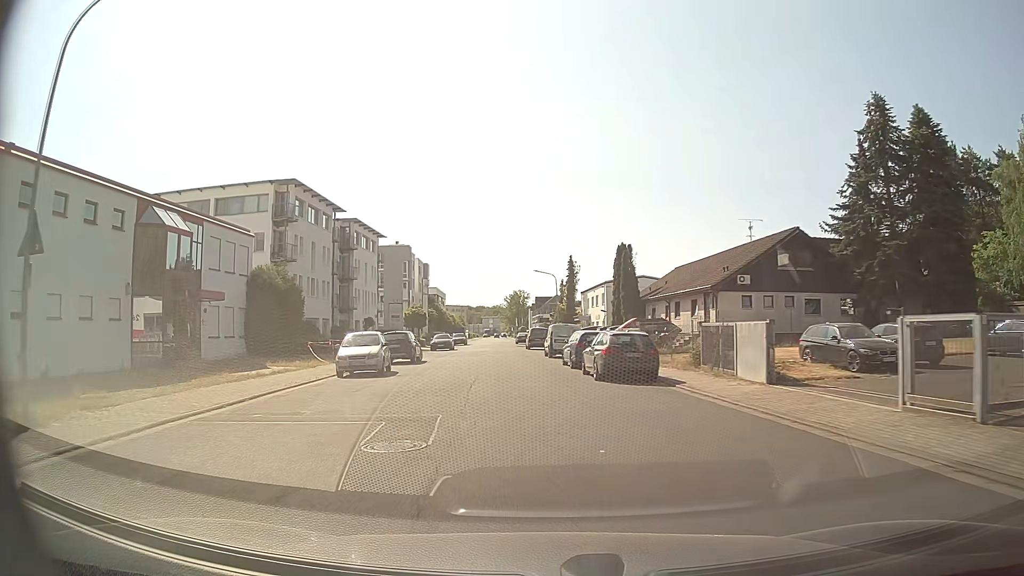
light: Day
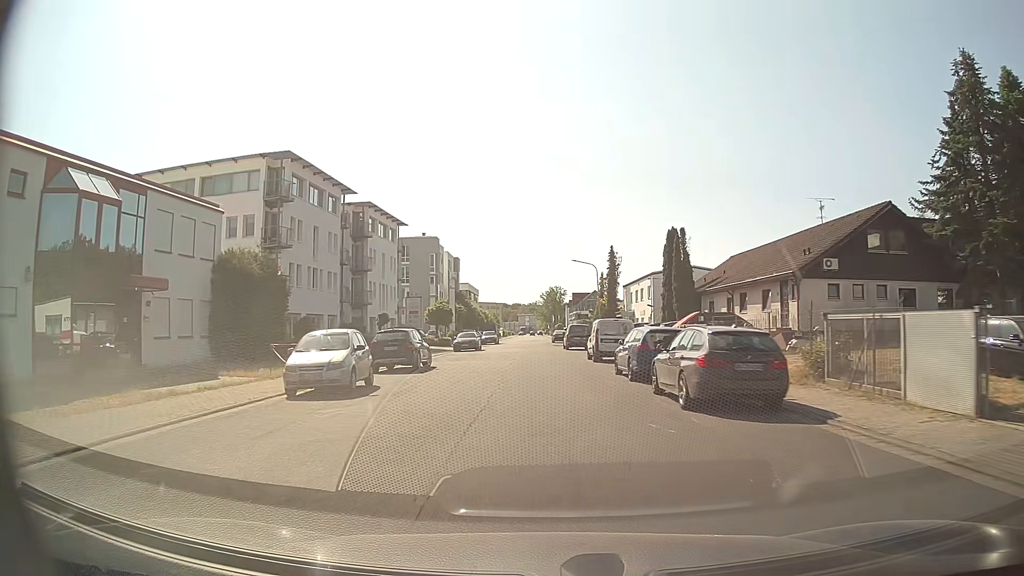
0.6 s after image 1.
(-0.2, +7.7) m; -3°
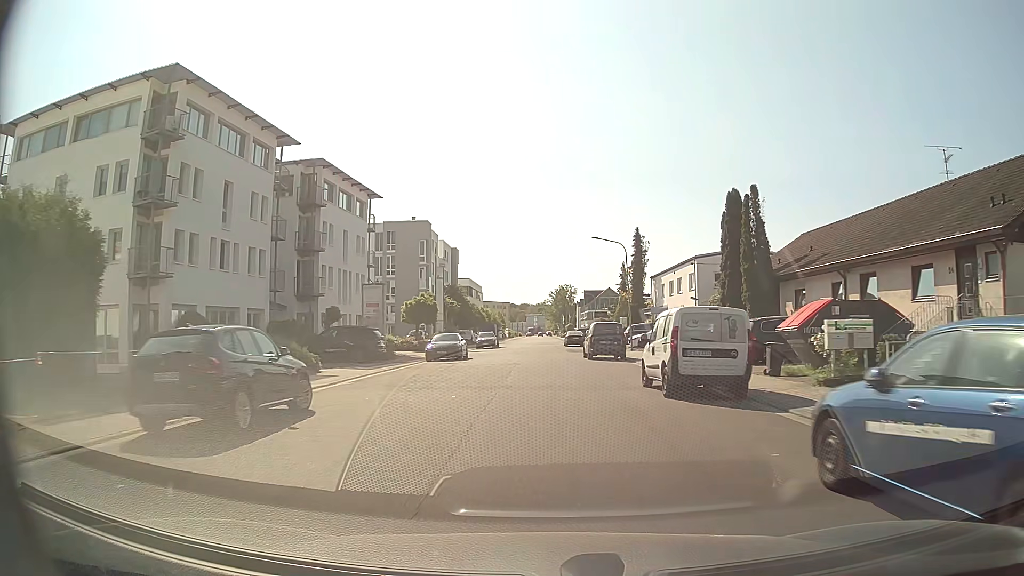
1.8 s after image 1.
(-0.2, +15.3) m; -1°
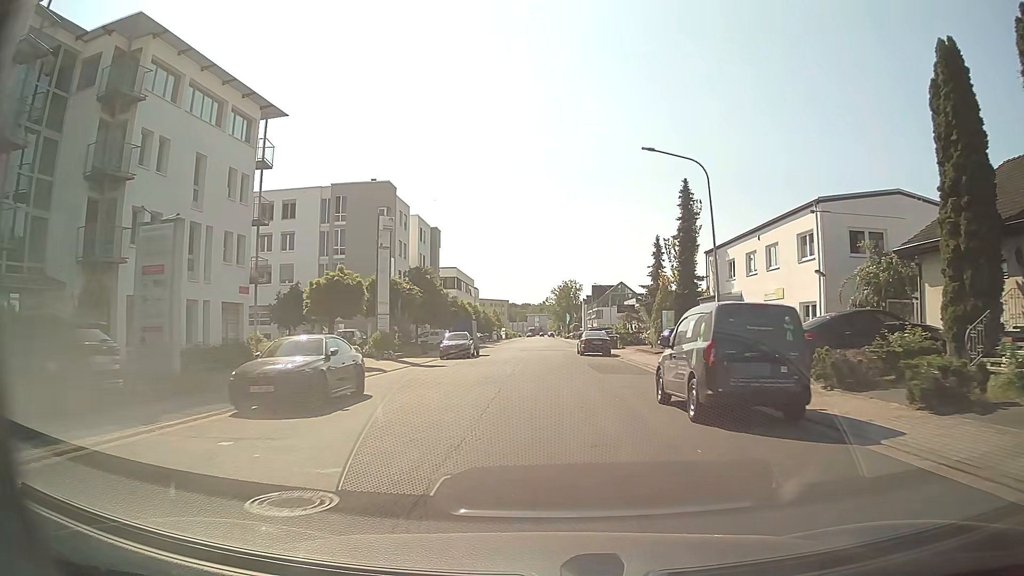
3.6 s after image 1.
(-0.1, +22.6) m; 0°
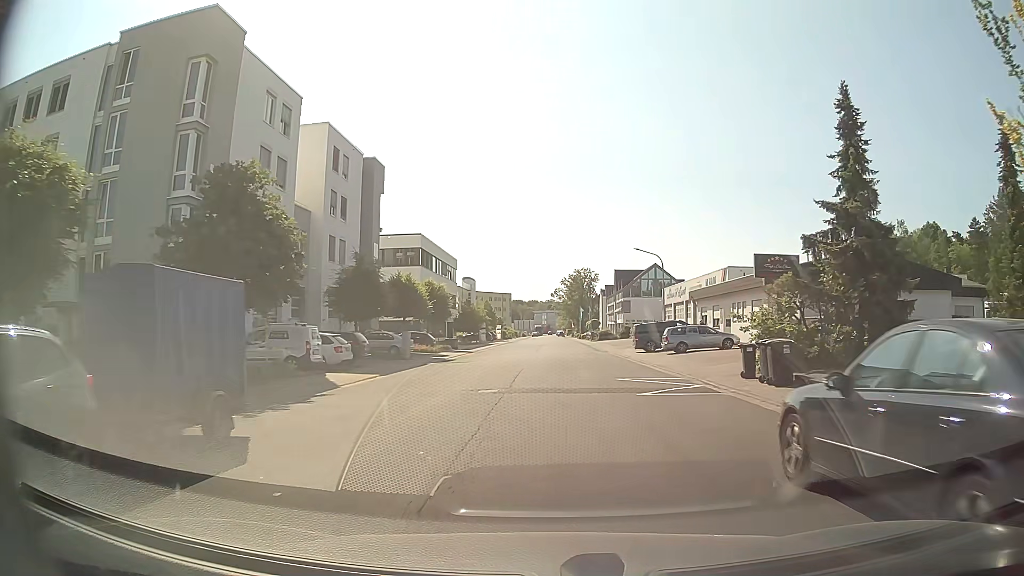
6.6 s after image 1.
(-0.1, +36.8) m; -1°
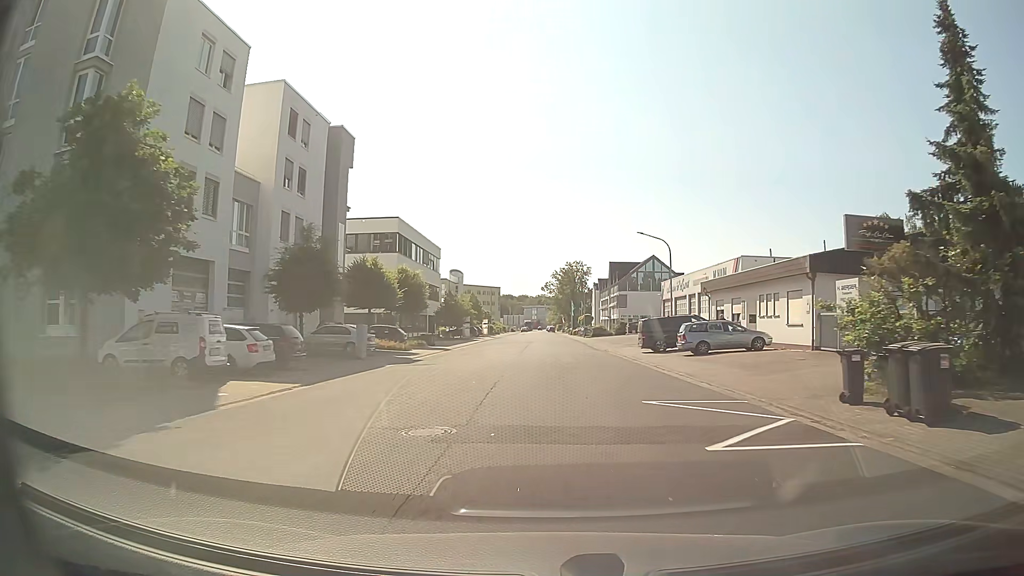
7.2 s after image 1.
(+0.1, +7.2) m; +1°
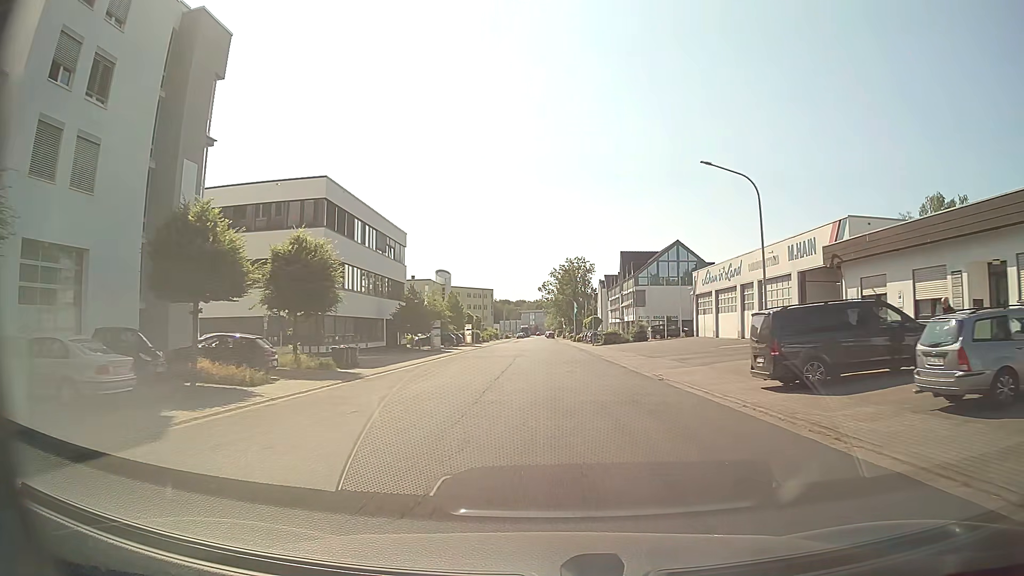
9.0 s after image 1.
(+0.4, +21.4) m; +1°
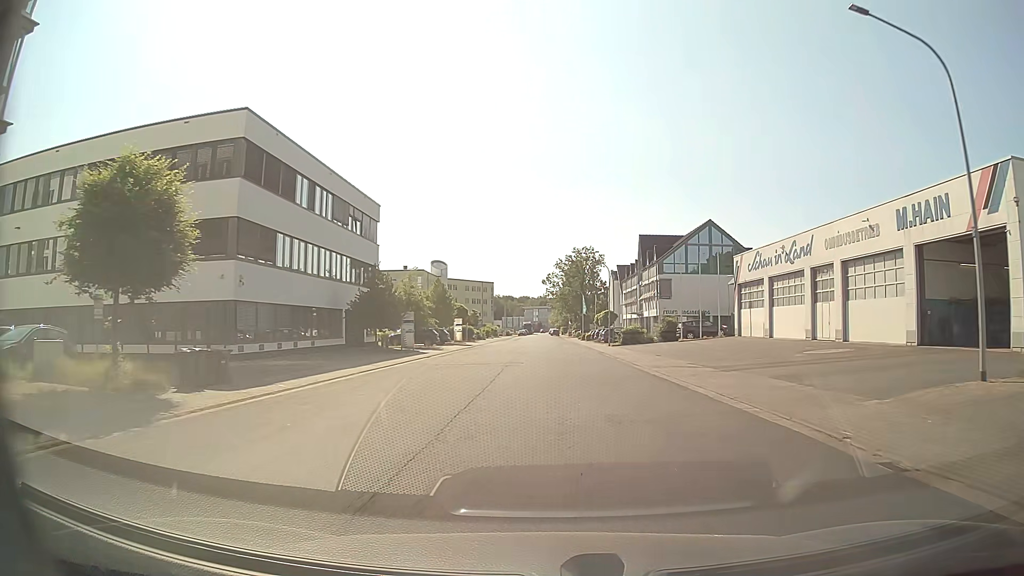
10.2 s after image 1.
(-0.1, +14.2) m; -1°
(0, +10) (0, +20) (0, +30) (0, +40) (0, +50) (0, +60) (0, +70) (0, +80) (+1, +90) (+1, +100) m
